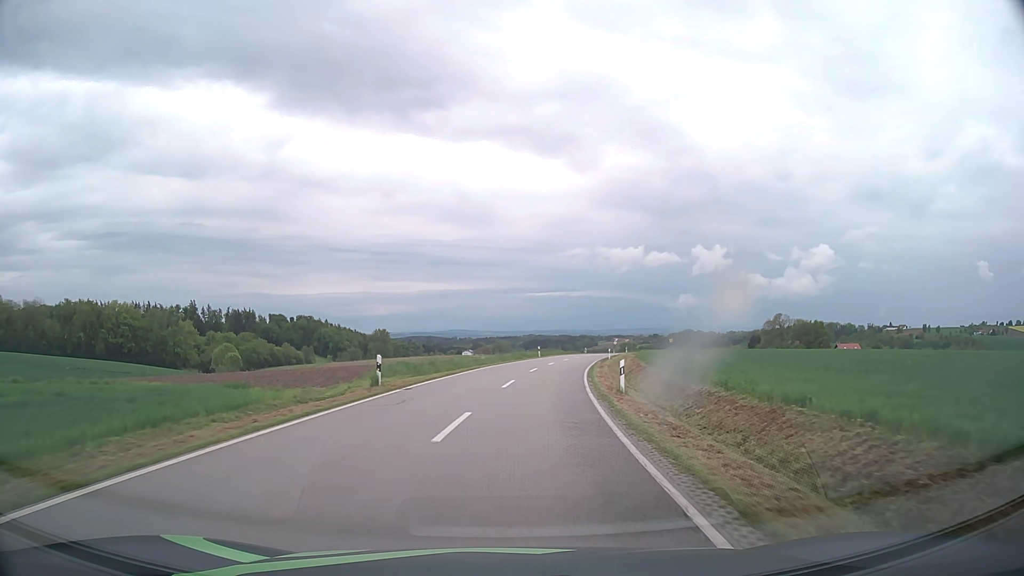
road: tertiary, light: Day
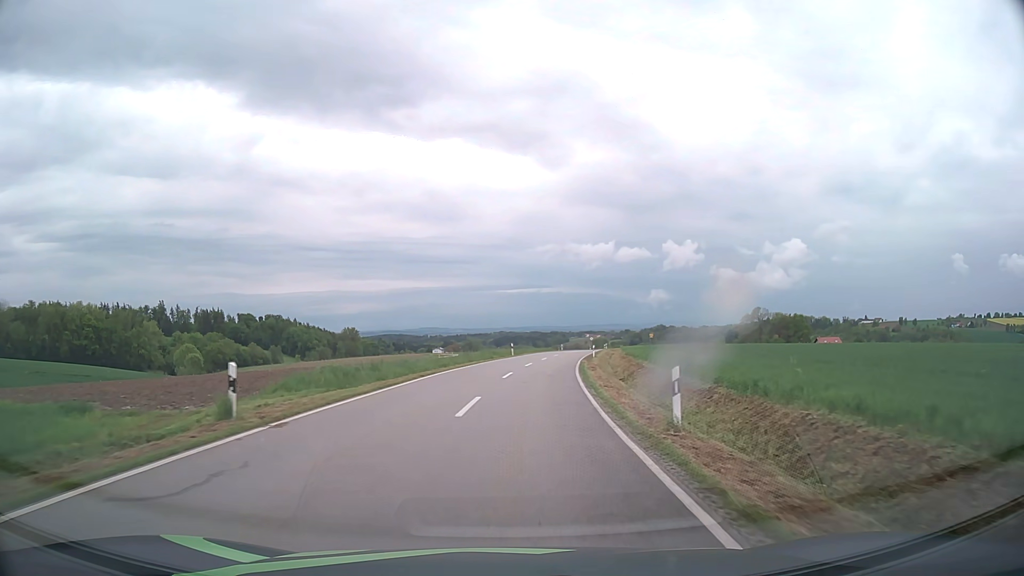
(+0.2, +9.2) m; +2°
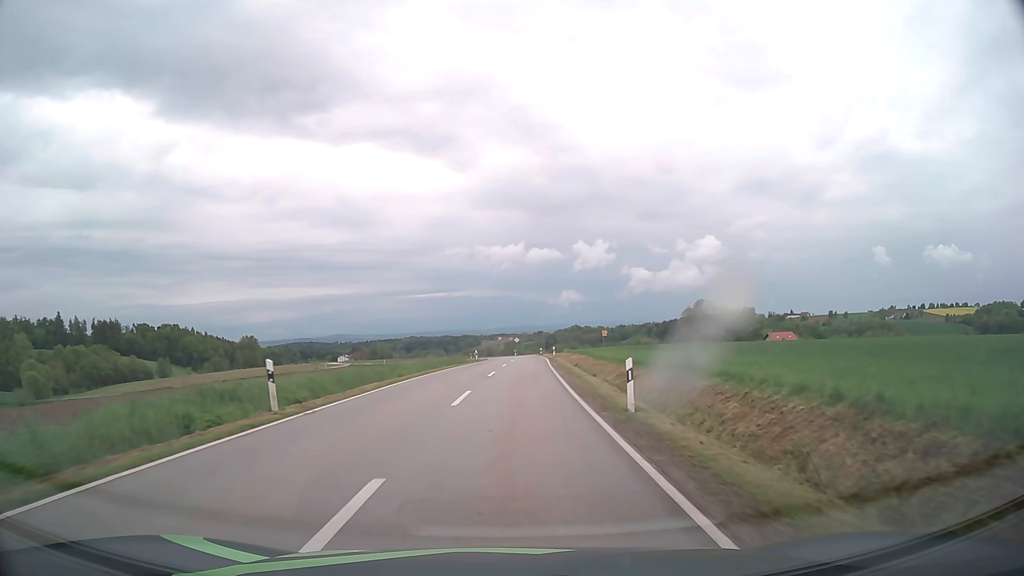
(+3.3, +45.6) m; +7°
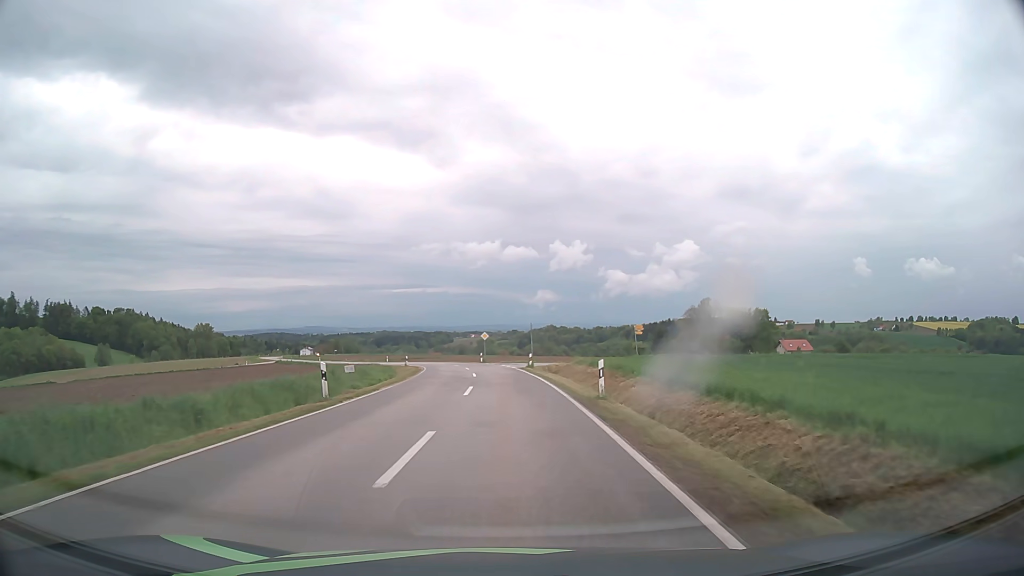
(+1.2, +44.2) m; +2°
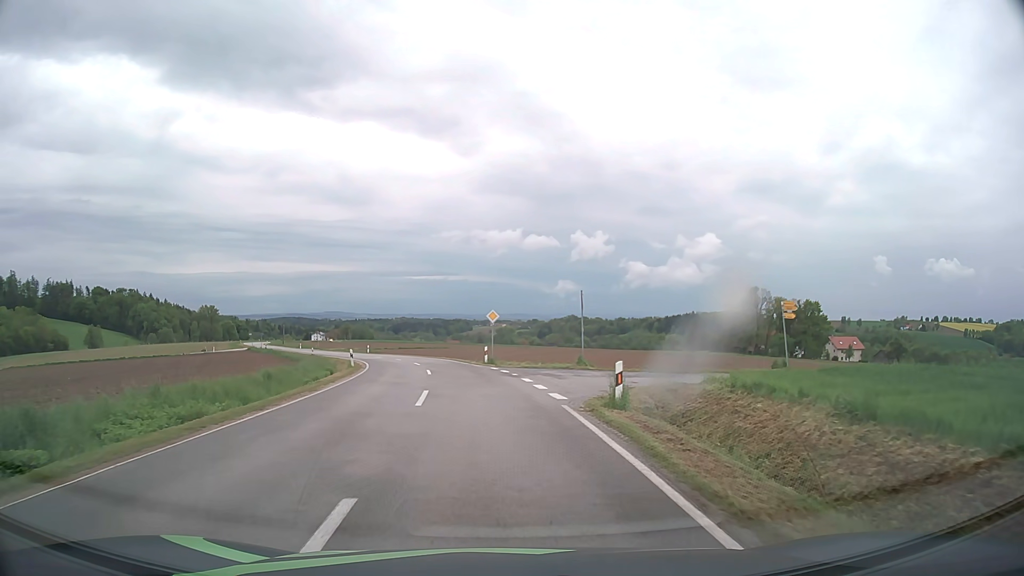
(-0.1, +28.6) m; -2°
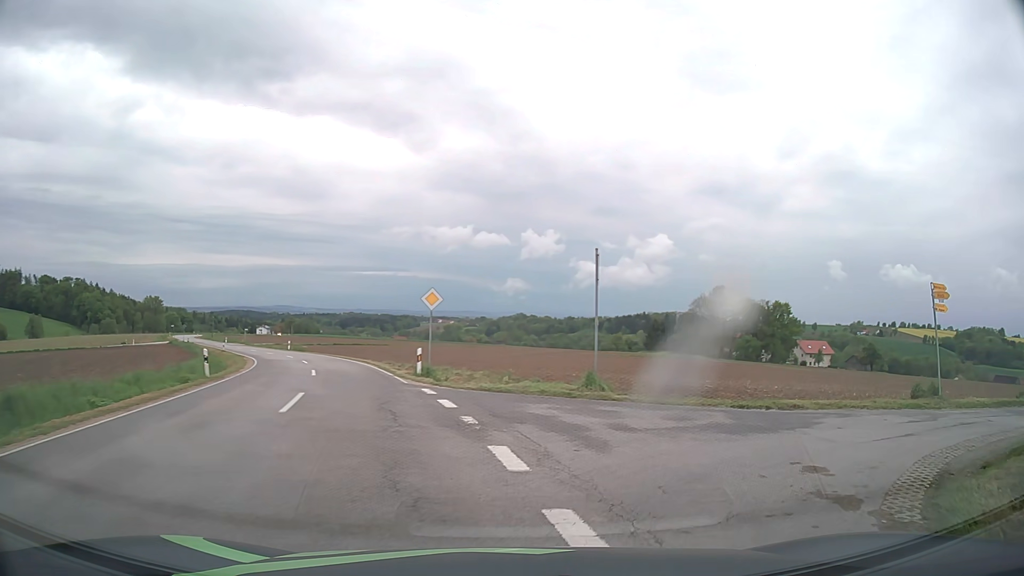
(-0.1, +13.6) m; +5°
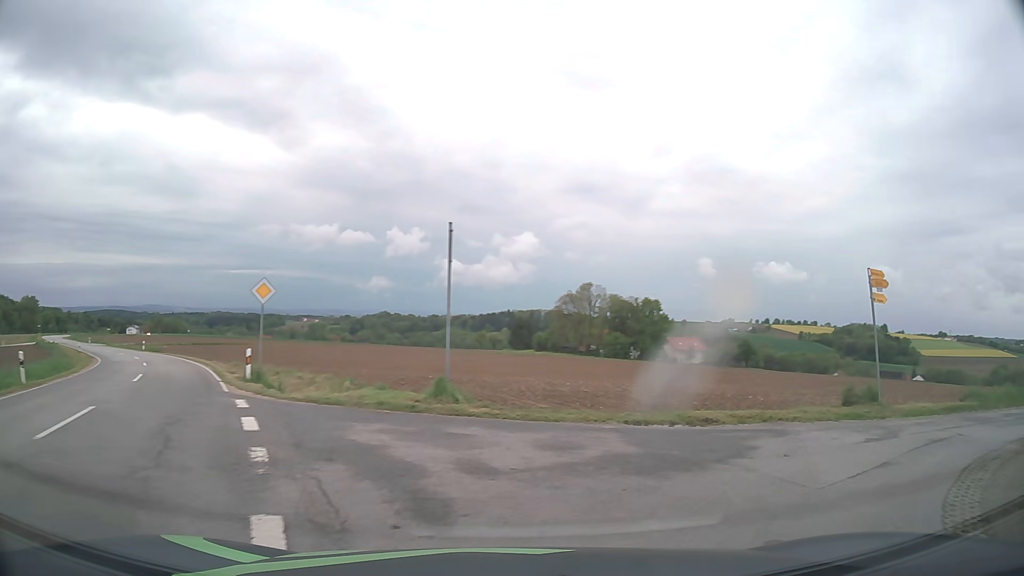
(+0.3, +3.3) m; +11°
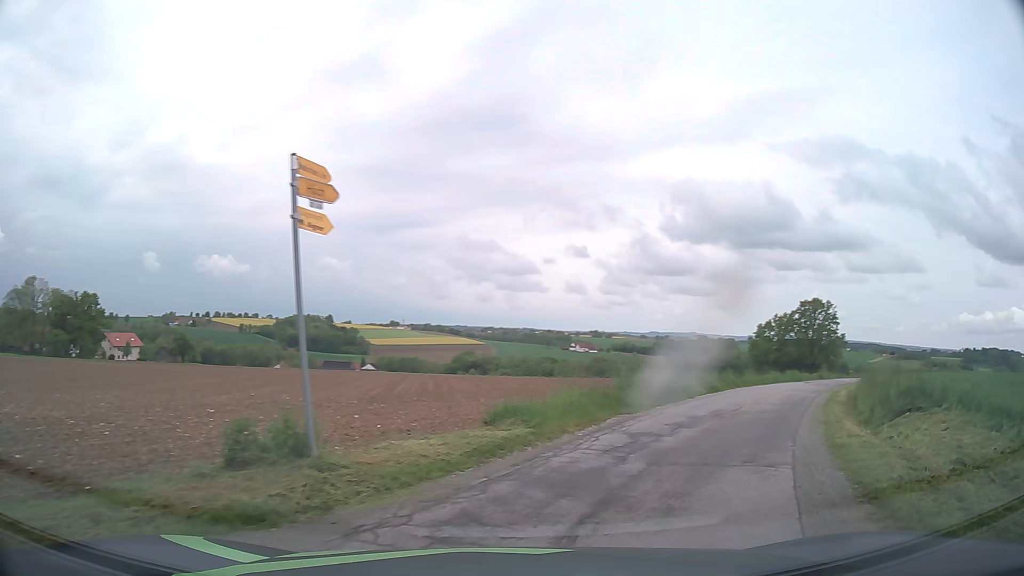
(+3.5, +7.9) m; +47°
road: unclassified
(+3, +10) (+7, +19) (+12, +27) (+17, +36) (+23, +44) (+29, +52) (+35, +60) (+41, +68) (+48, +76) (+54, +83) m
